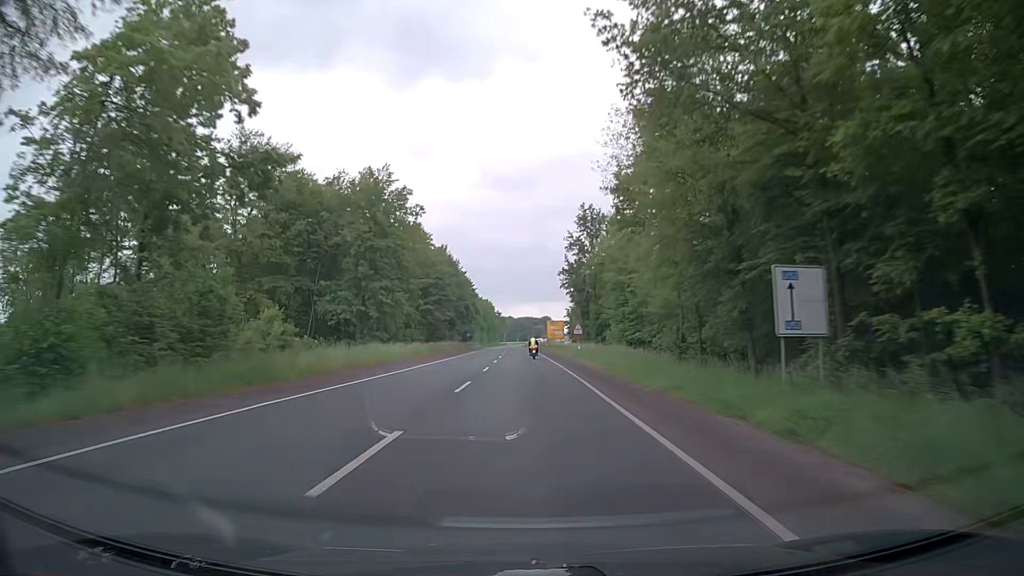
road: secondary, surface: asphalt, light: Day
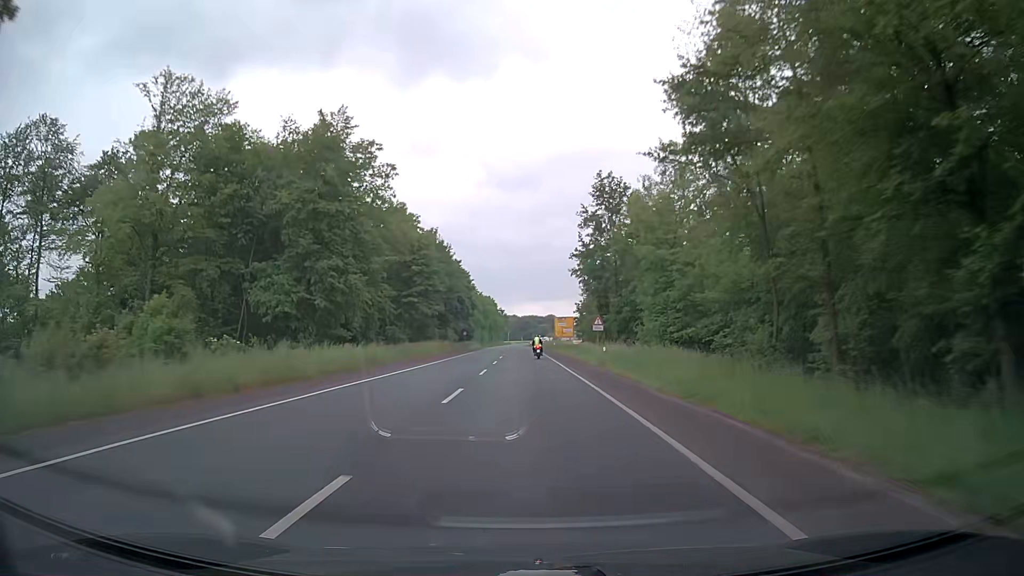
(0.0, +14.8) m; 0°
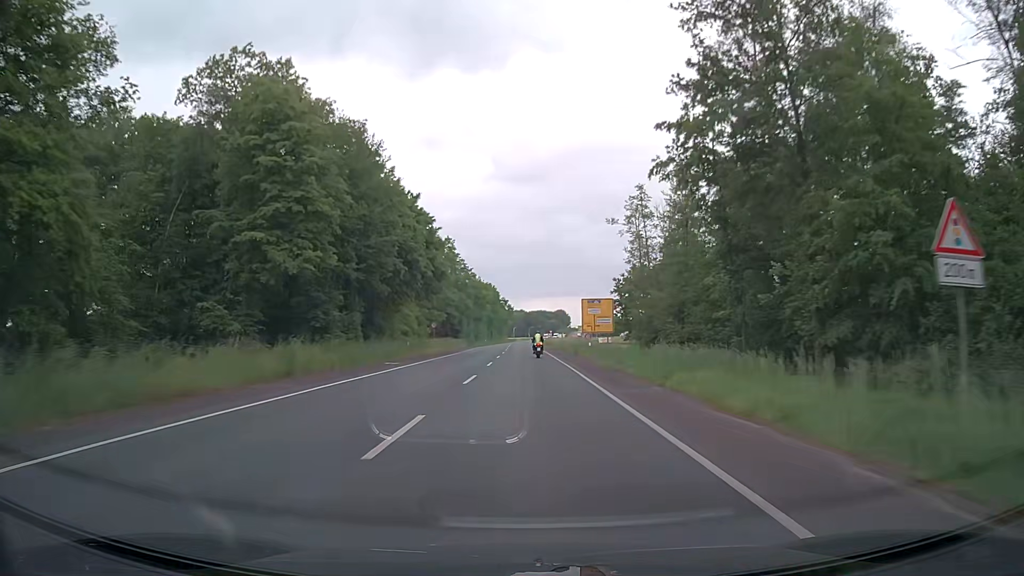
(-0.3, +41.6) m; -1°
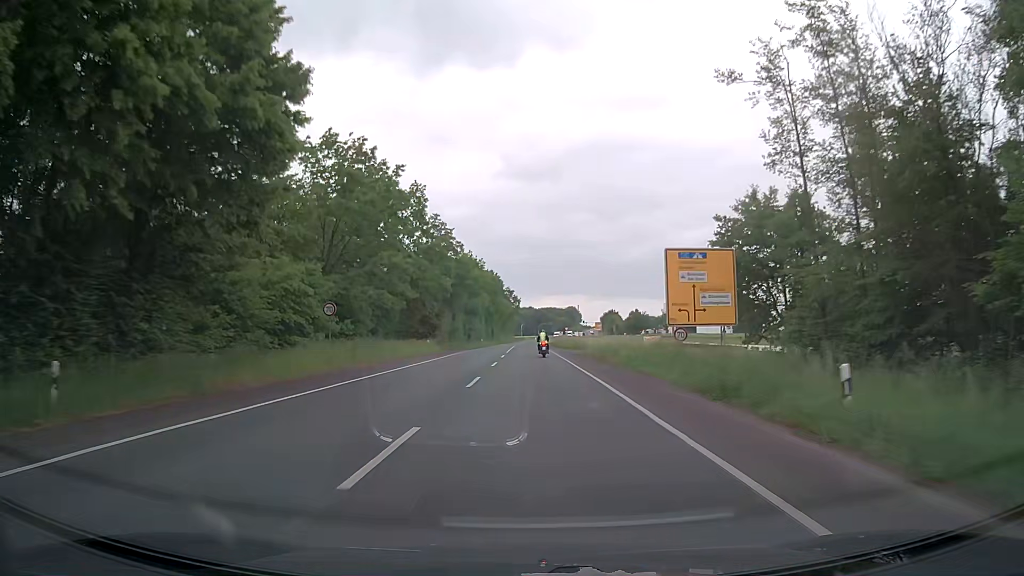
(-0.2, +36.0) m; -1°
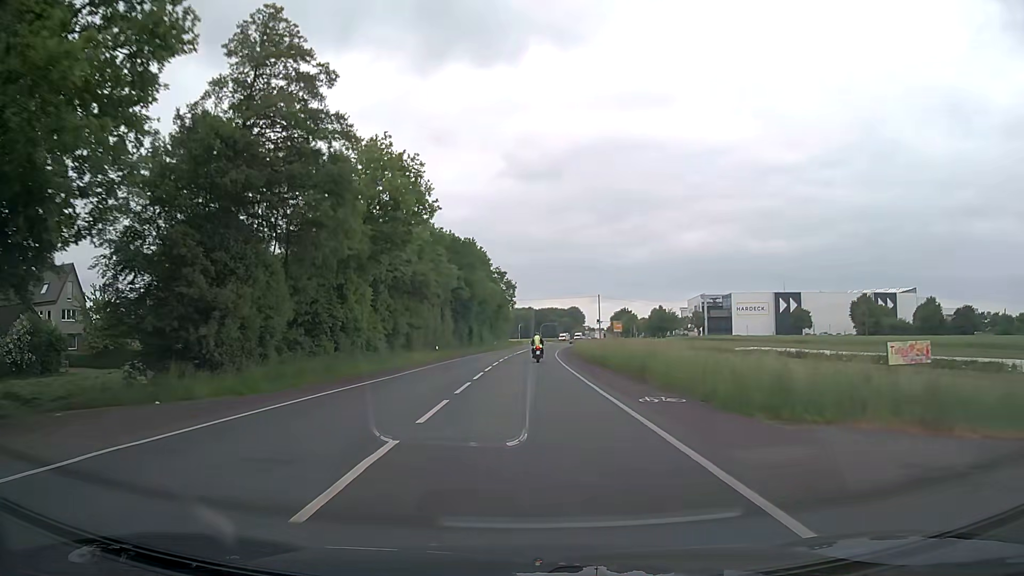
(0.0, +53.4) m; 0°
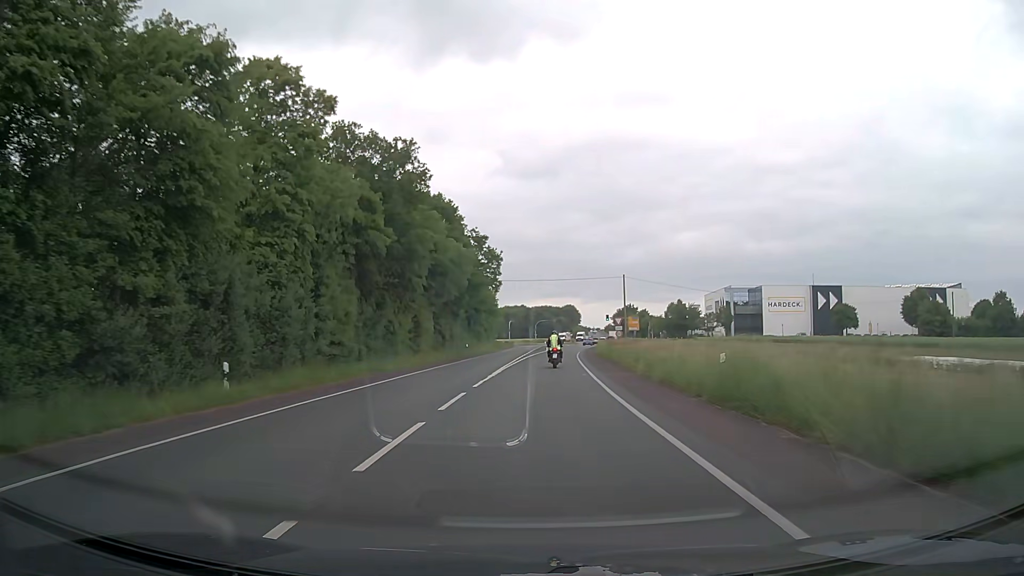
(+0.1, +39.4) m; 0°
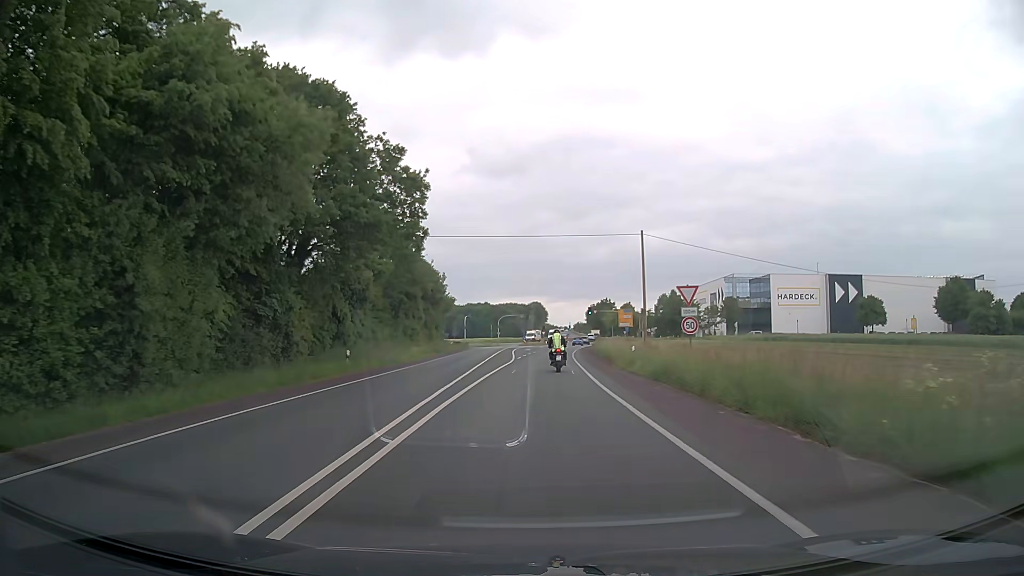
(+0.8, +34.5) m; +3°
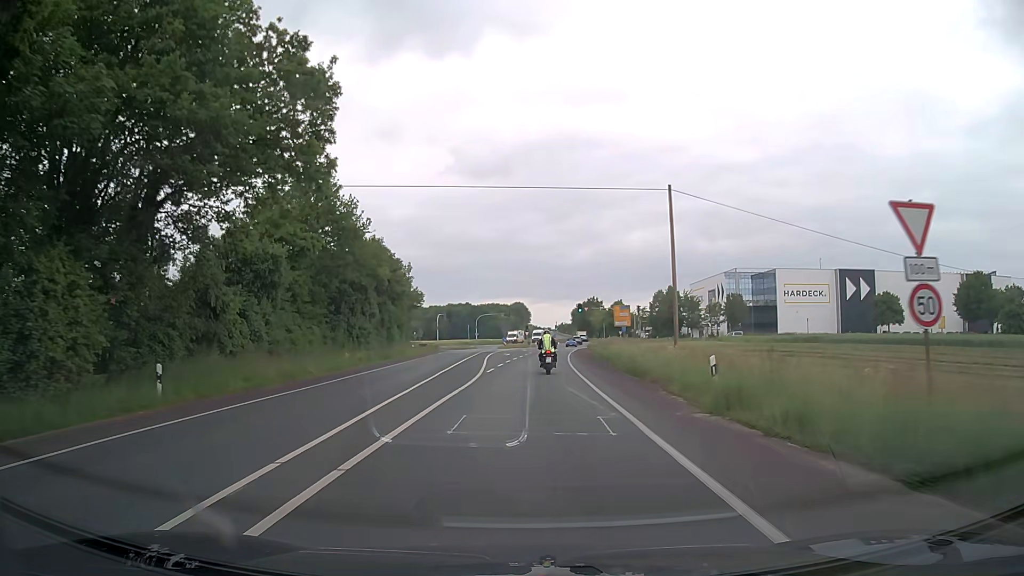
(+0.2, +16.0) m; +2°
(0, +10) (0, +20) (0, +30) (+1, +40) (+1, +50) (+2, +60) (+2, +70) (+3, +80) (+4, +90) (+5, +100) m
